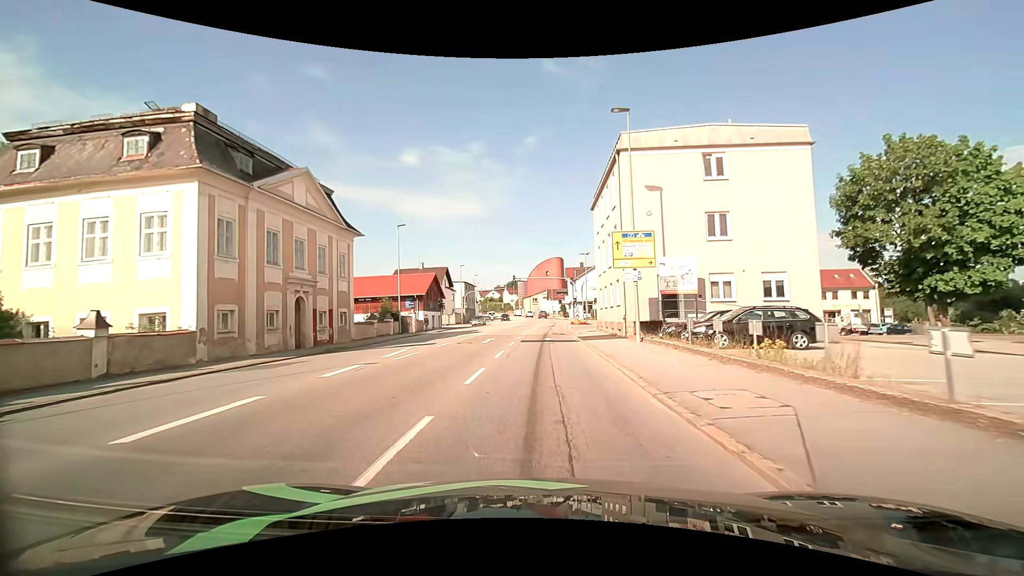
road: tertiary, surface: asphalt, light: Day
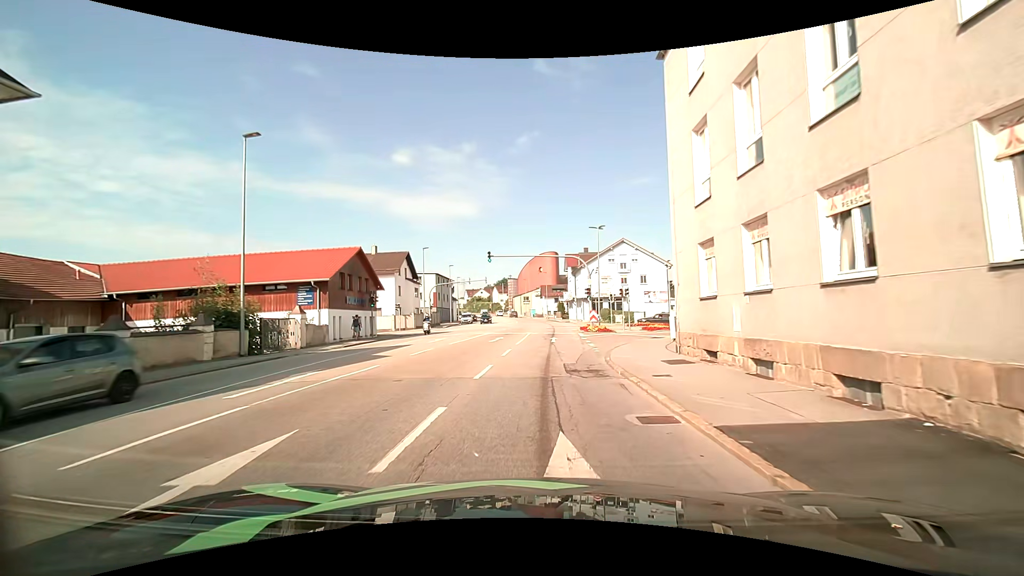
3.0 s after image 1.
(+0.2, +23.6) m; 0°
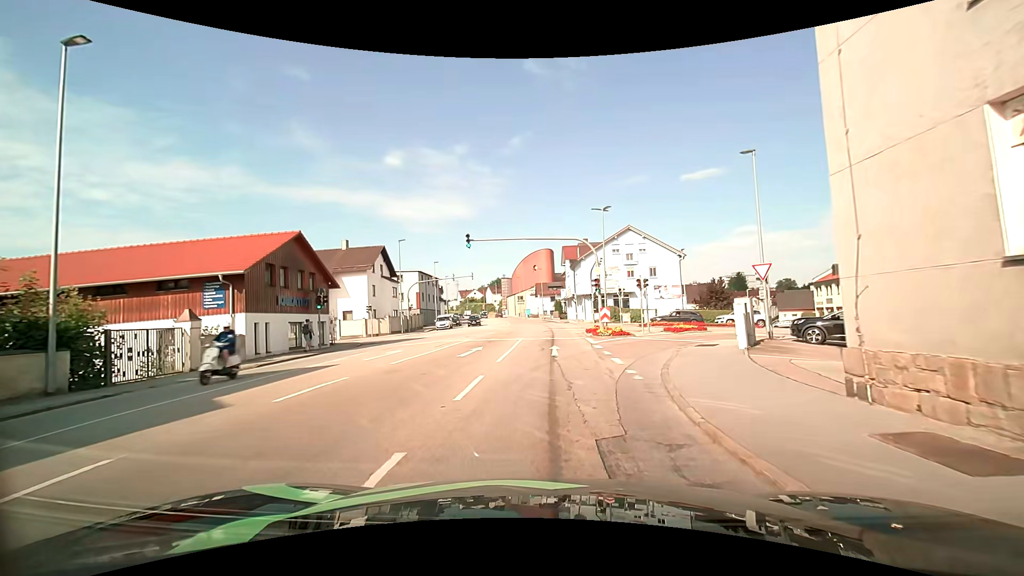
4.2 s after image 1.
(+0.2, +8.5) m; +2°
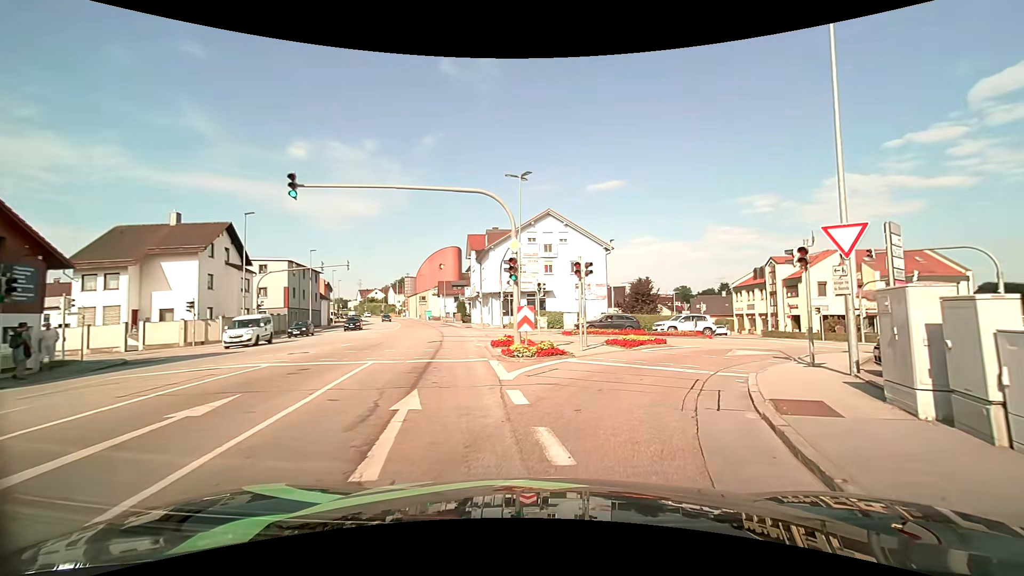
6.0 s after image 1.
(+0.7, +12.0) m; +10°
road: tertiary_link
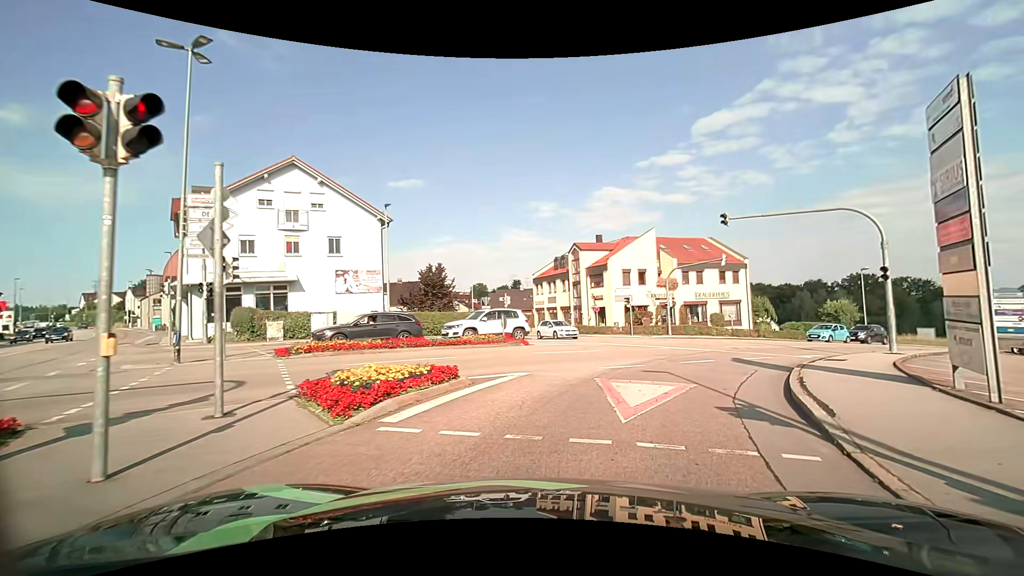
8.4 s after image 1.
(+2.7, +13.2) m; +23°
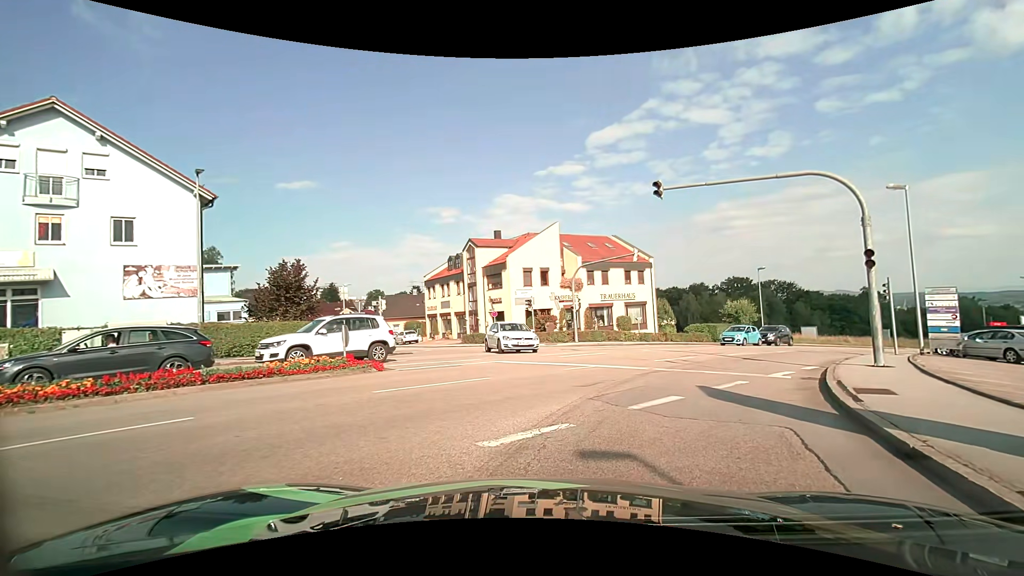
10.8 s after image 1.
(+0.7, +7.0) m; +11°
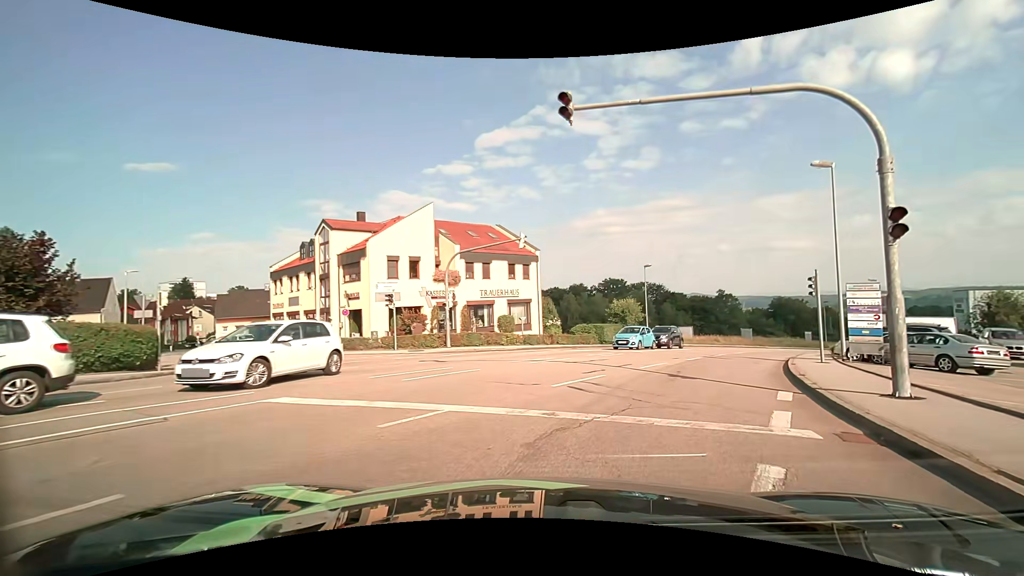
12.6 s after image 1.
(+0.8, +7.4) m; +13°
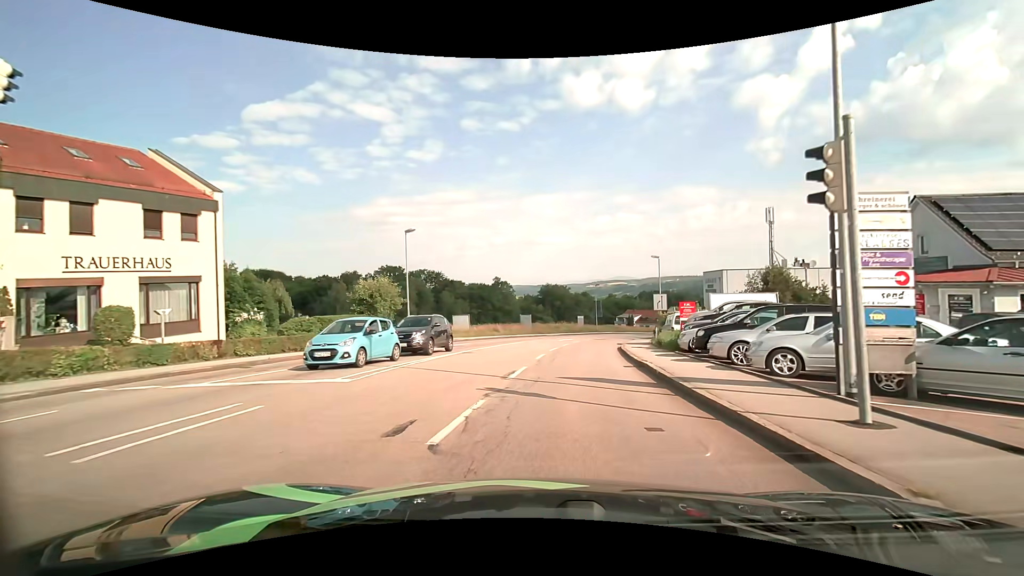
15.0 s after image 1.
(+4.0, +16.1) m; +24°
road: tertiary
(0, +10) (+1, +20) (+2, +30) (+4, +40) (+7, +49) (+10, +59) (+14, +68) (+18, +77) (+22, +86) (+27, +95) m
